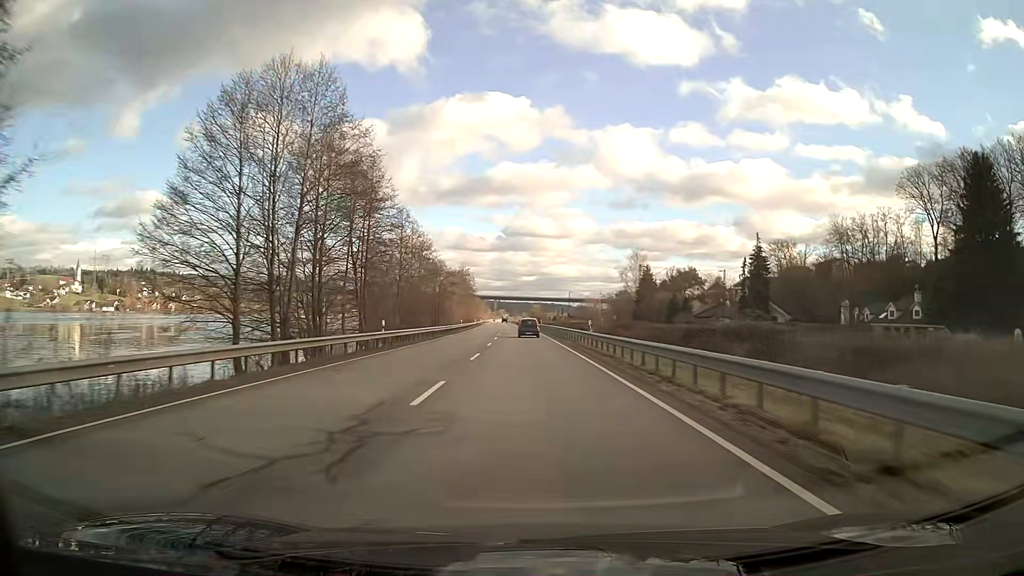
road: primary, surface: asphalt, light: Day
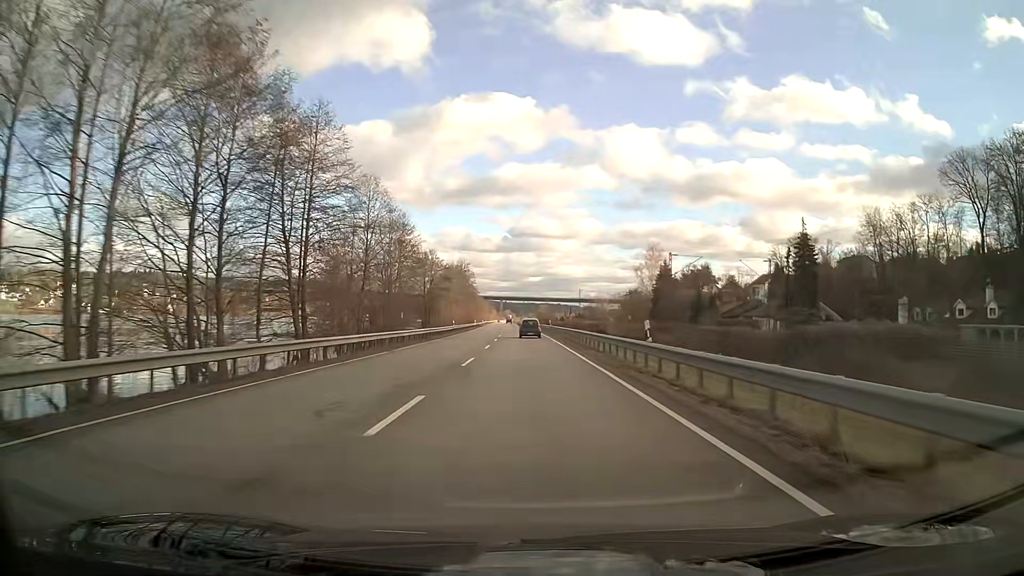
(-0.1, +14.8) m; -1°
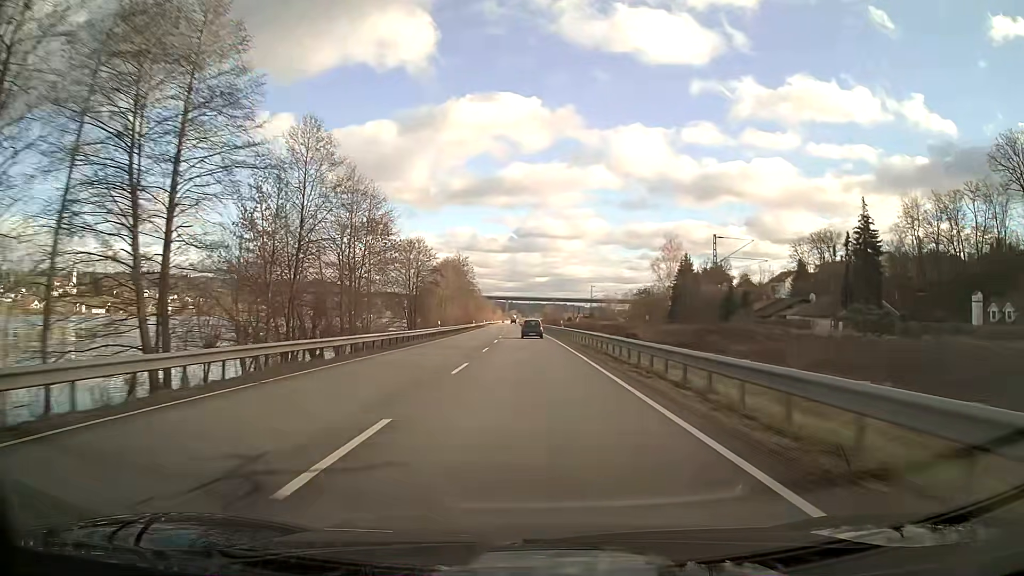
(-0.1, +14.8) m; 0°
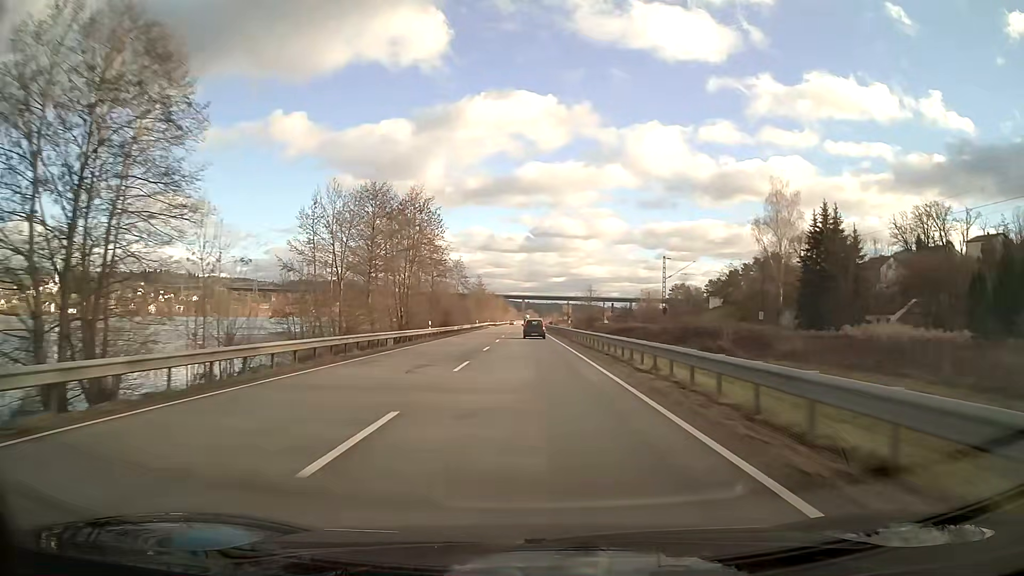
(-0.7, +59.1) m; -1°
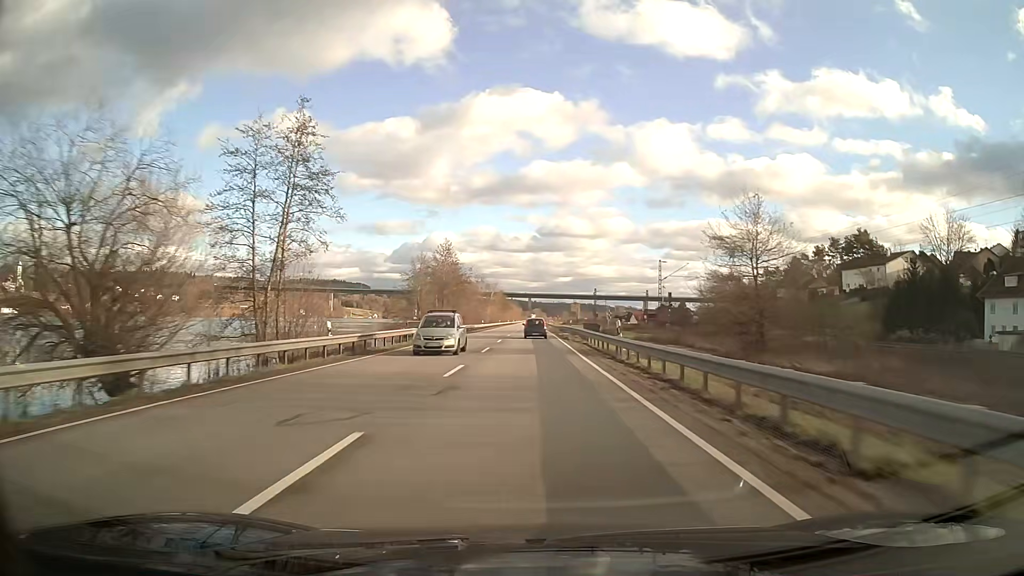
(-0.5, +73.7) m; 0°
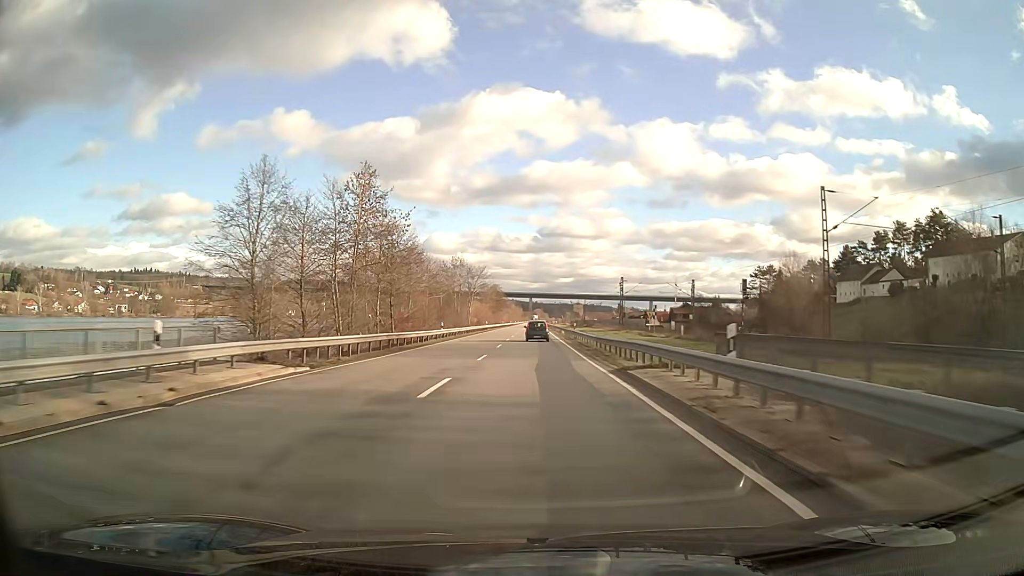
(0.0, +43.9) m; 0°
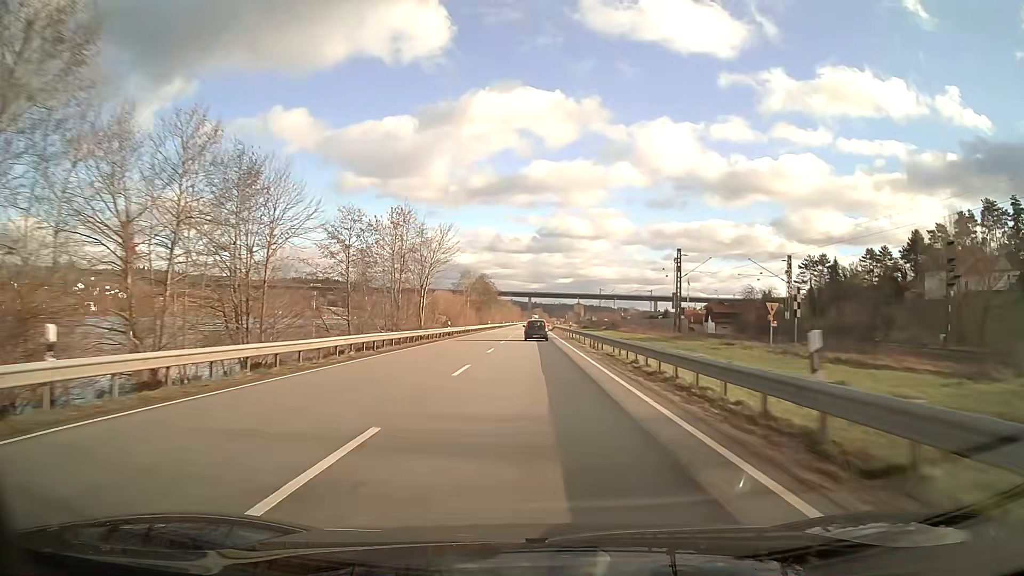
(0.0, +43.7) m; 0°
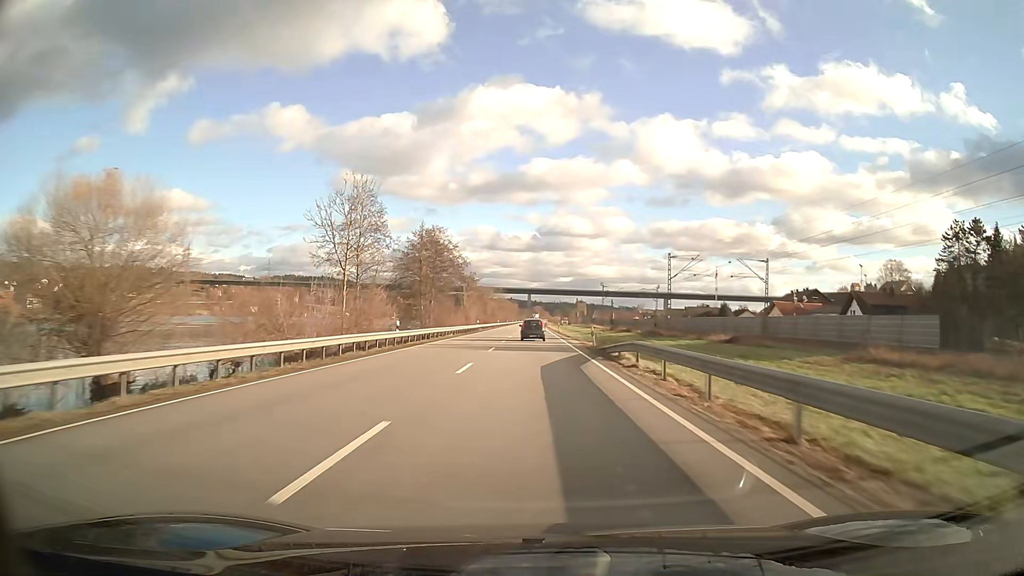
(0.0, +72.1) m; 0°
